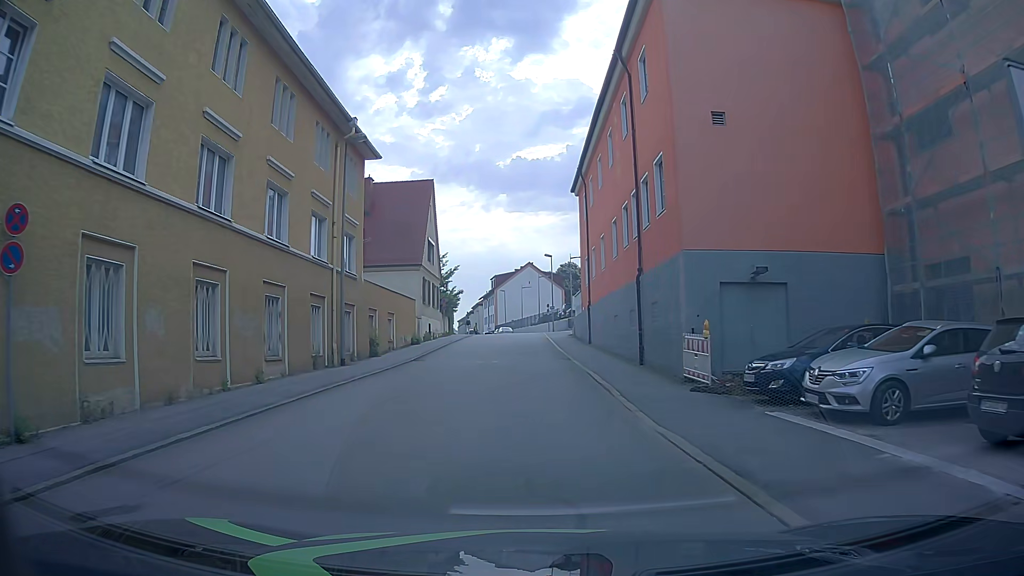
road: residential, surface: asphalt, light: Day
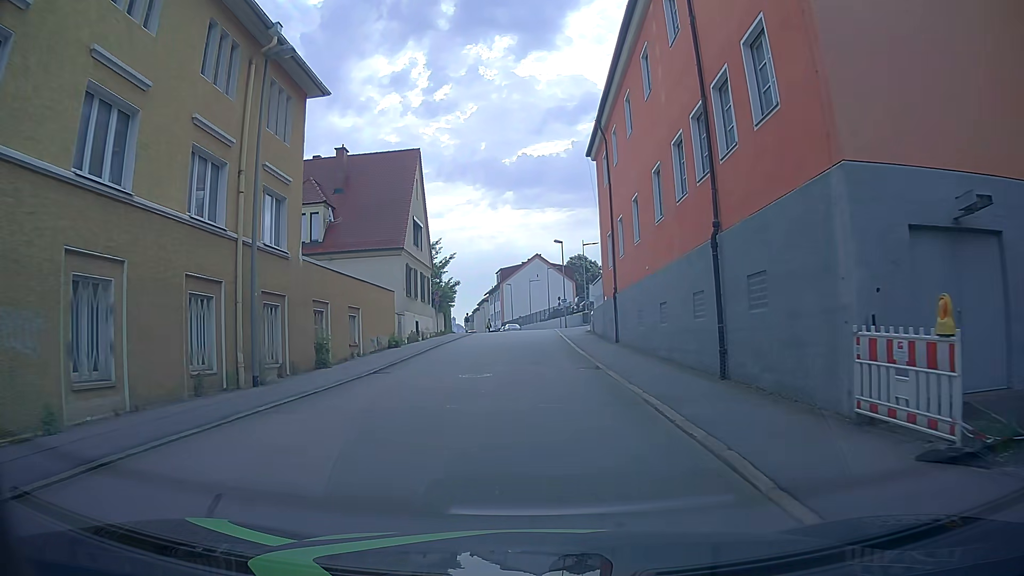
(-0.1, +8.4) m; 0°
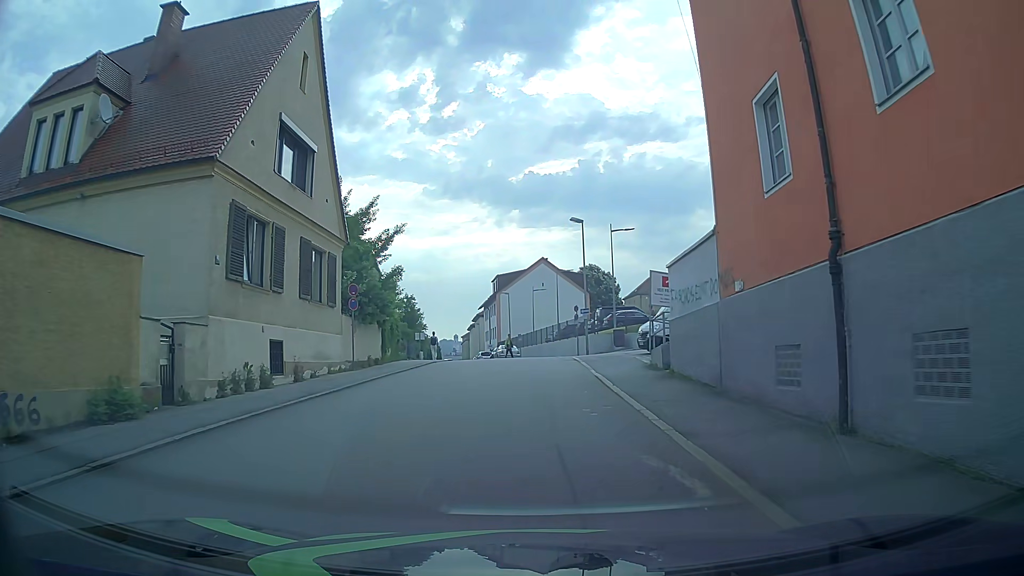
(-0.4, +21.5) m; 0°
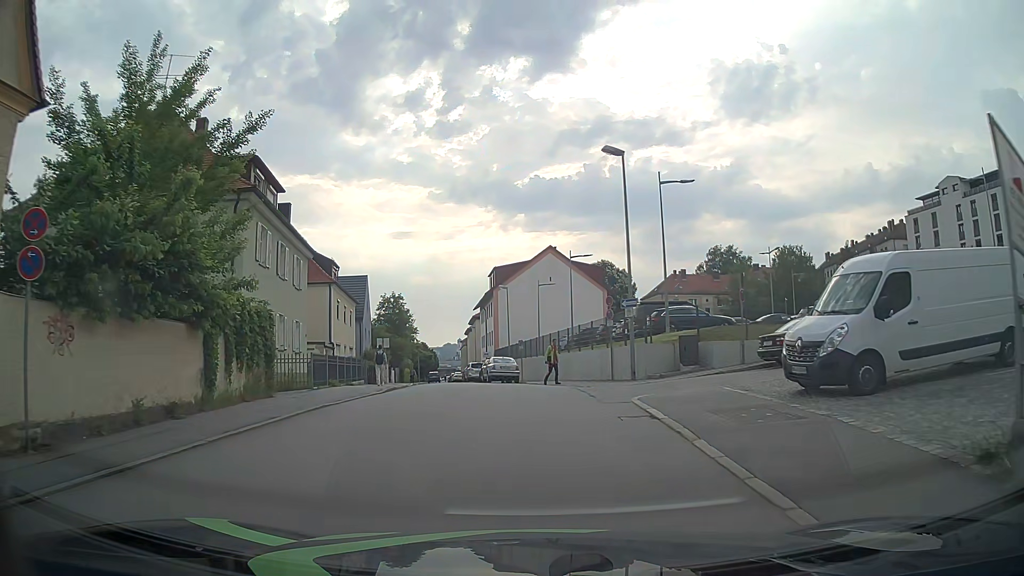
(-0.2, +16.5) m; 0°
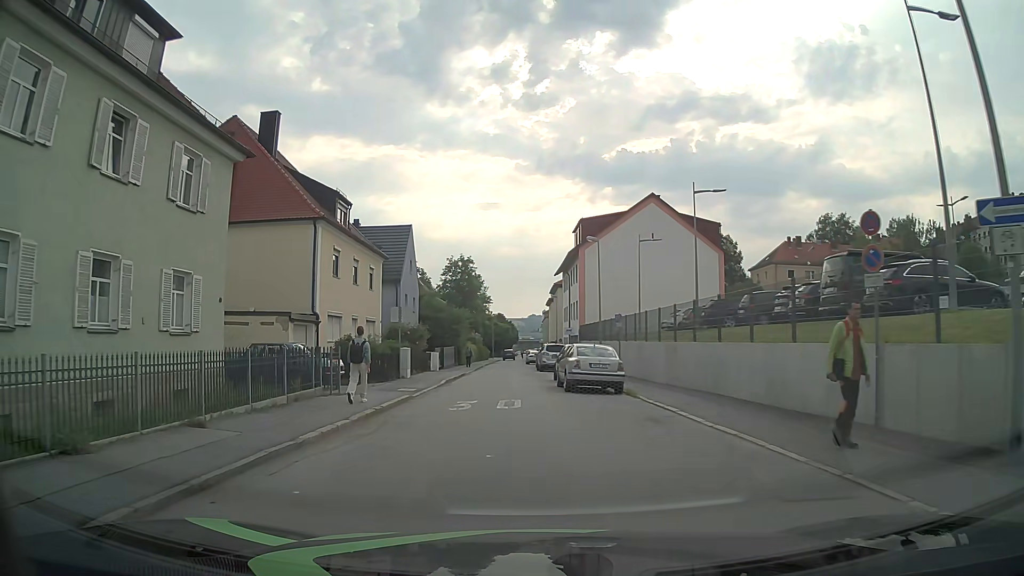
(-0.8, +16.7) m; -8°
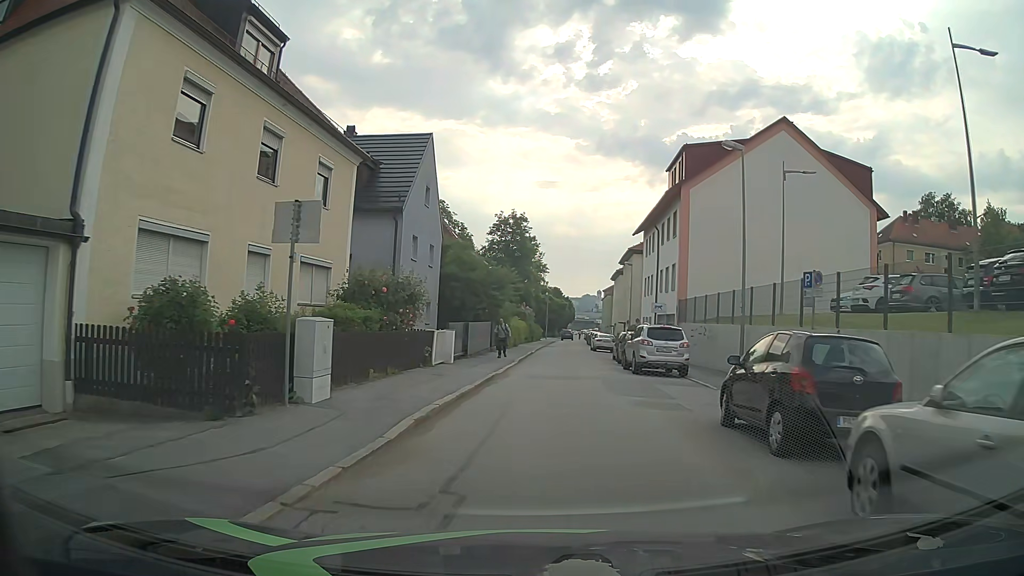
(-1.1, +18.3) m; -5°
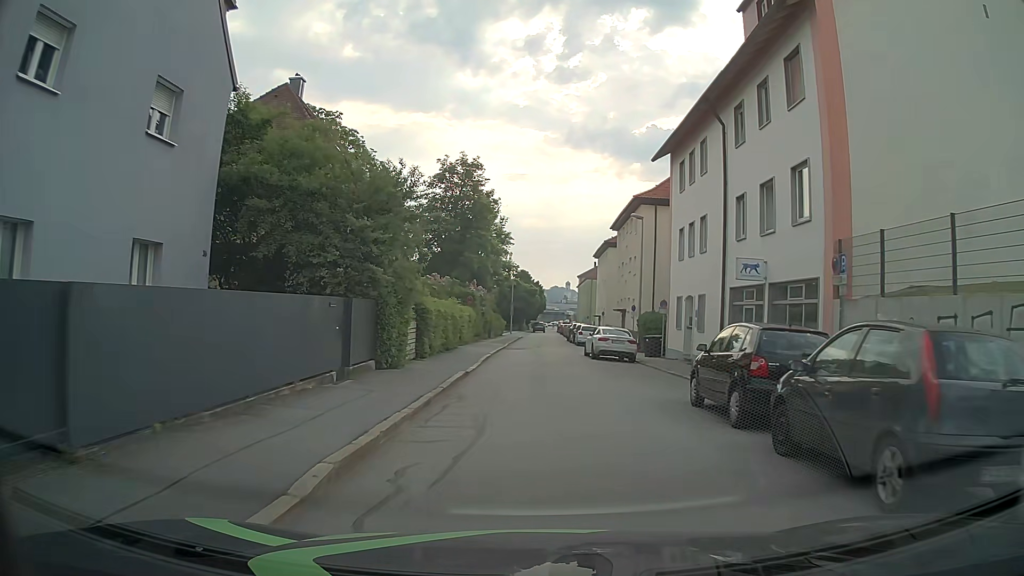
(+0.9, +23.5) m; +3°
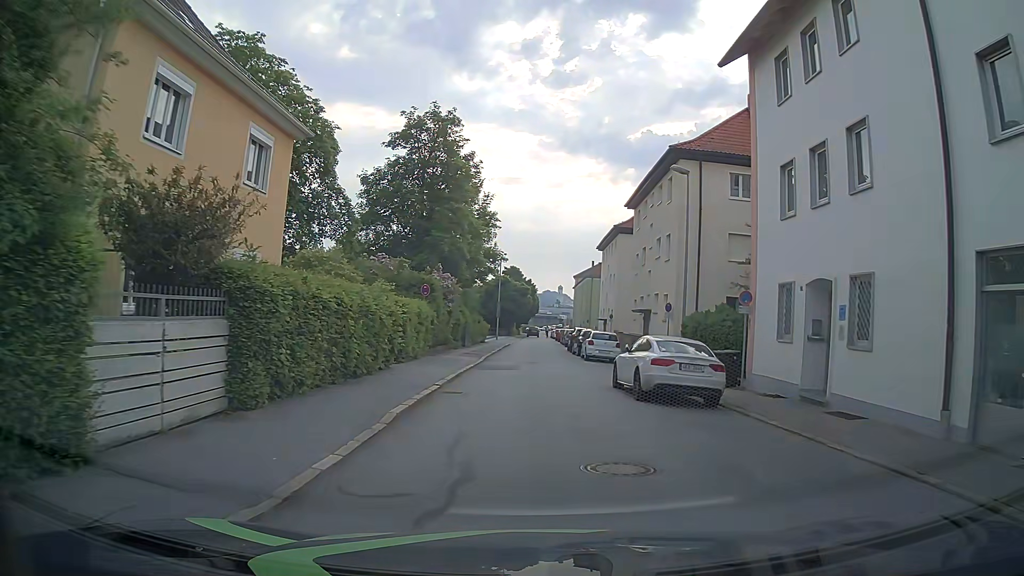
(-0.1, +13.8) m; 0°
(0, +10) (0, +20) (0, +30) (0, +40) (0, +50) (0, +60) (0, +70) (+1, +80) (+1, +90) (+1, +100) m
